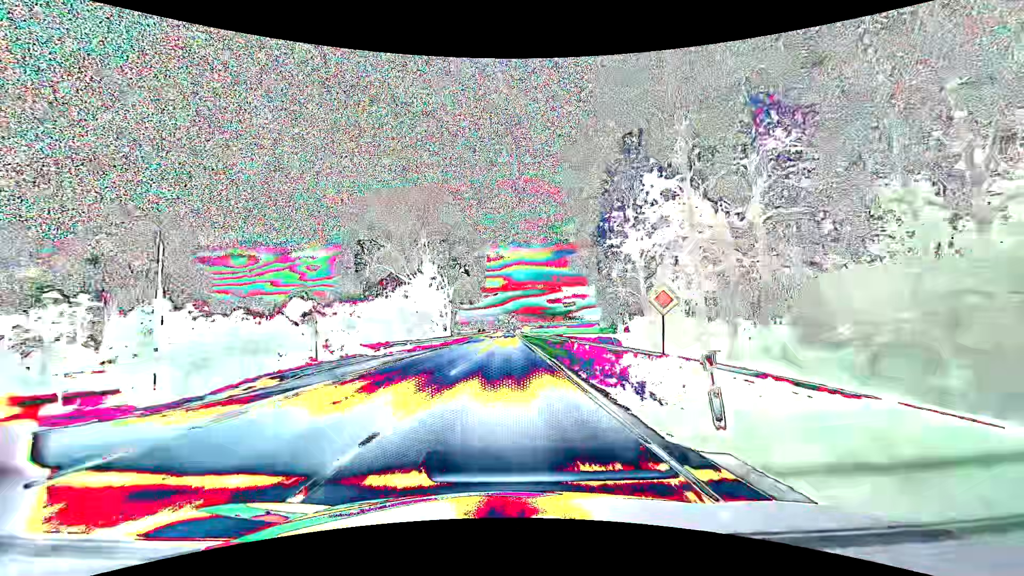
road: primary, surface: asphalt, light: Day
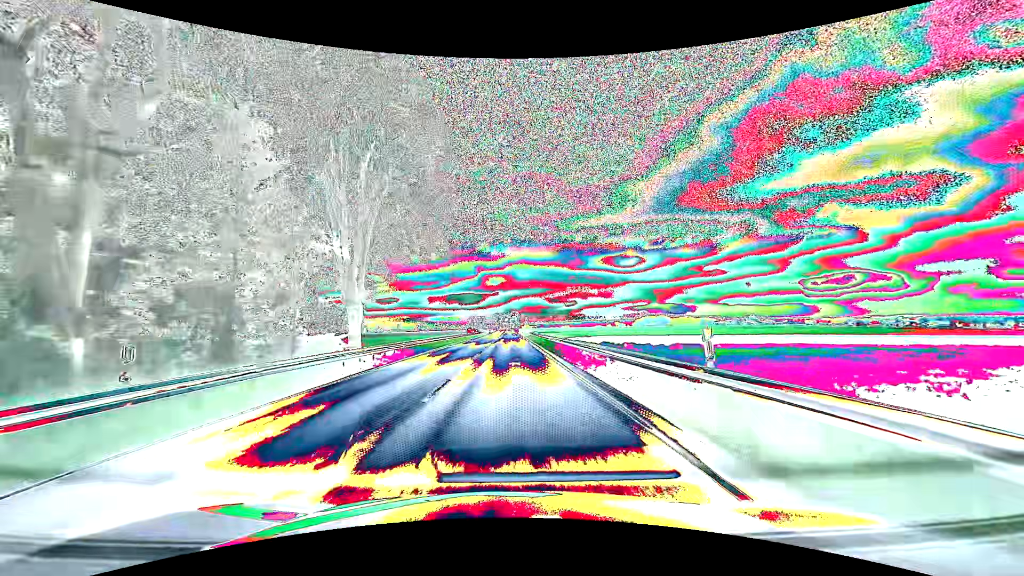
(-0.2, +53.9) m; 0°
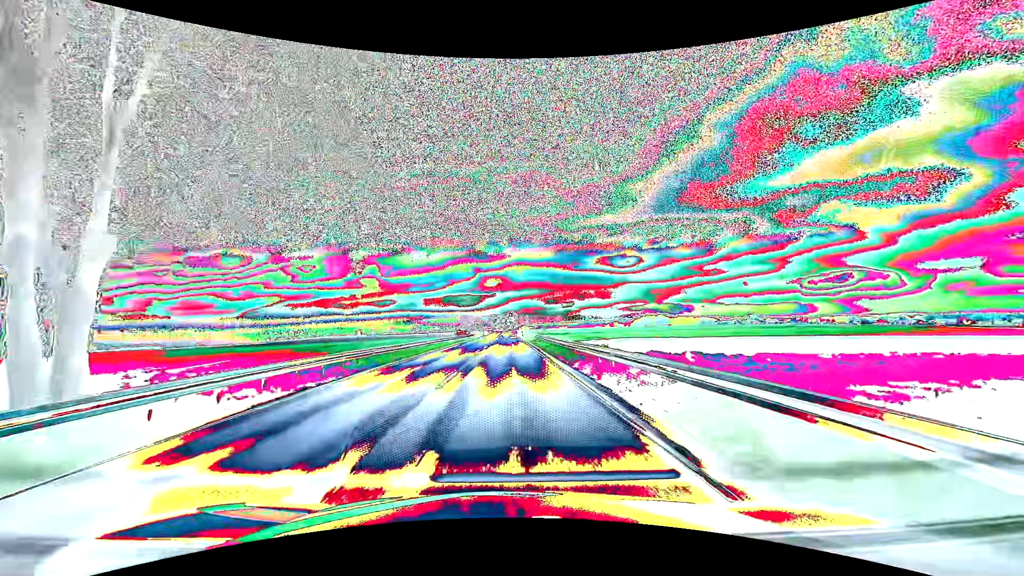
(0.0, +21.6) m; 0°
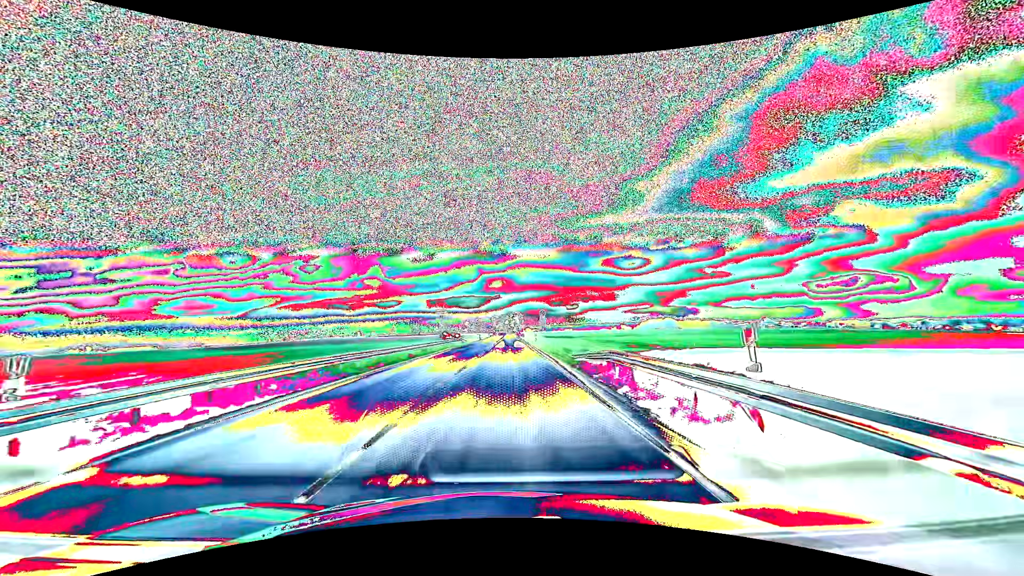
(-0.1, +32.5) m; 0°
(0, +10) (0, +20) (0, +30) (0, +40) (0, +50) (0, +60) (0, +70) (0, +80) (0, +90) (0, +100) m
